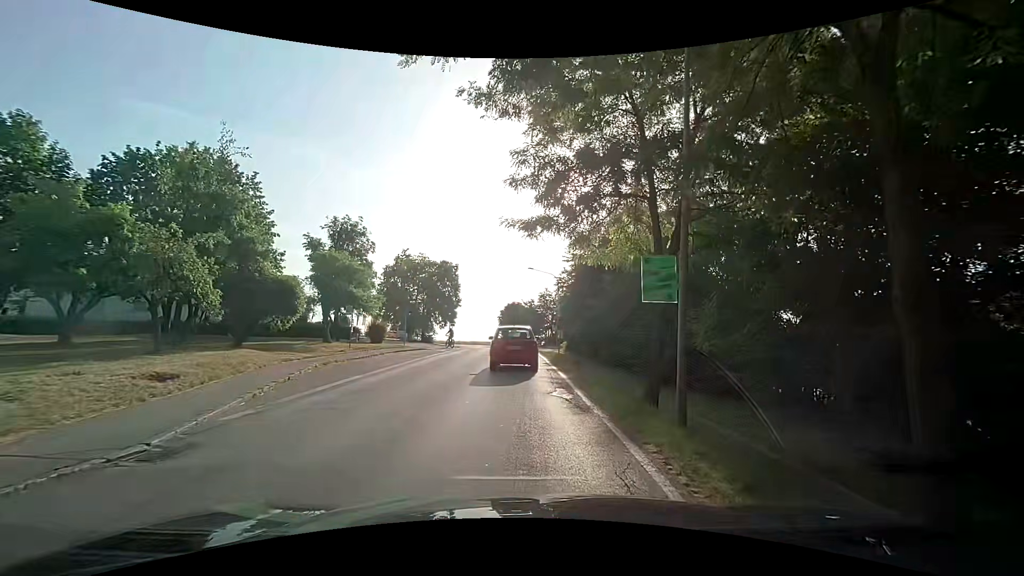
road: secondary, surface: asphalt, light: Day
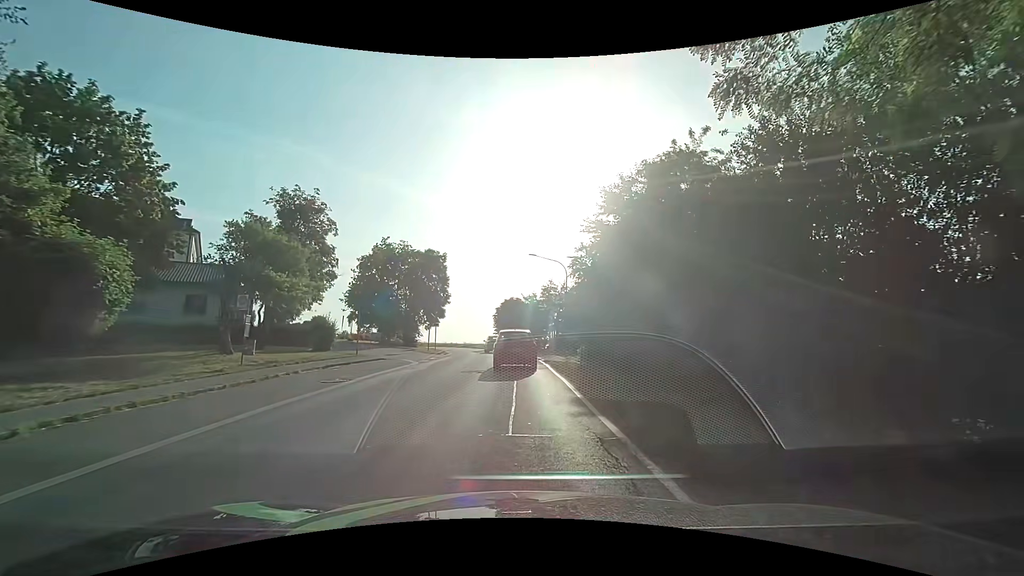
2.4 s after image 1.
(-0.3, +11.3) m; -2°
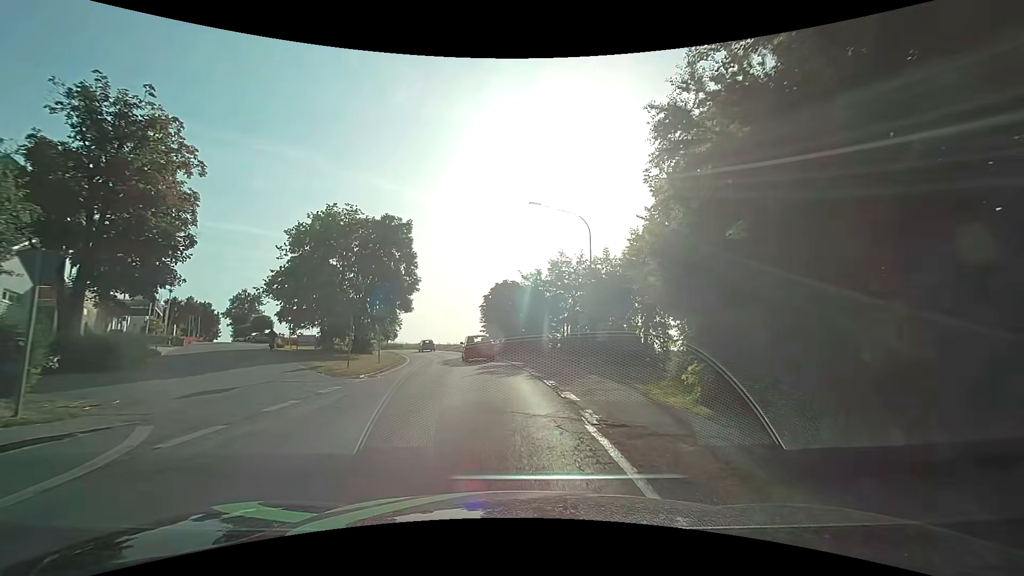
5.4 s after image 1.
(+0.6, +18.9) m; +2°
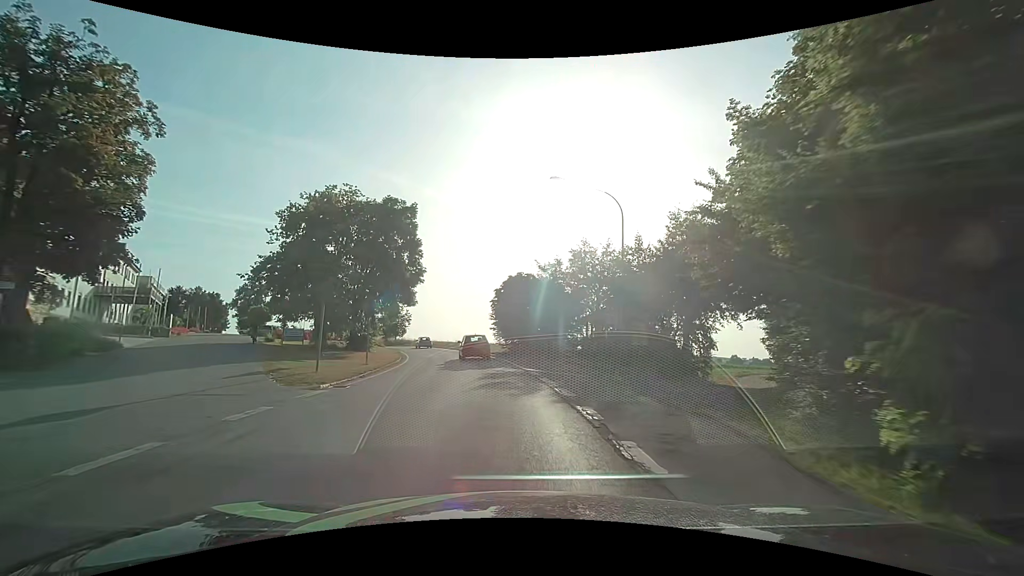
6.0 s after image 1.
(-0.1, +5.0) m; -2°
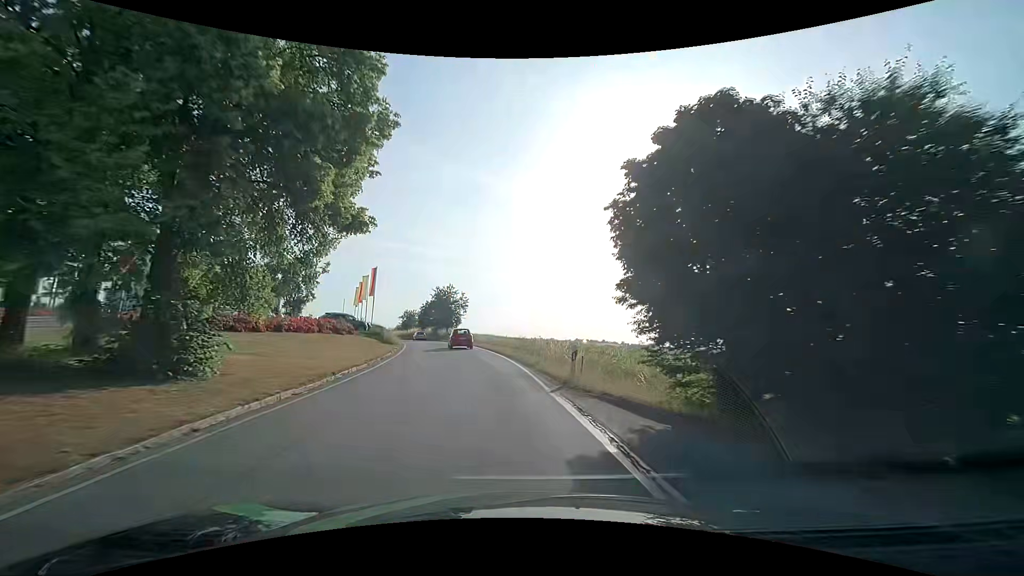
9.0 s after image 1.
(-1.7, +30.4) m; -8°
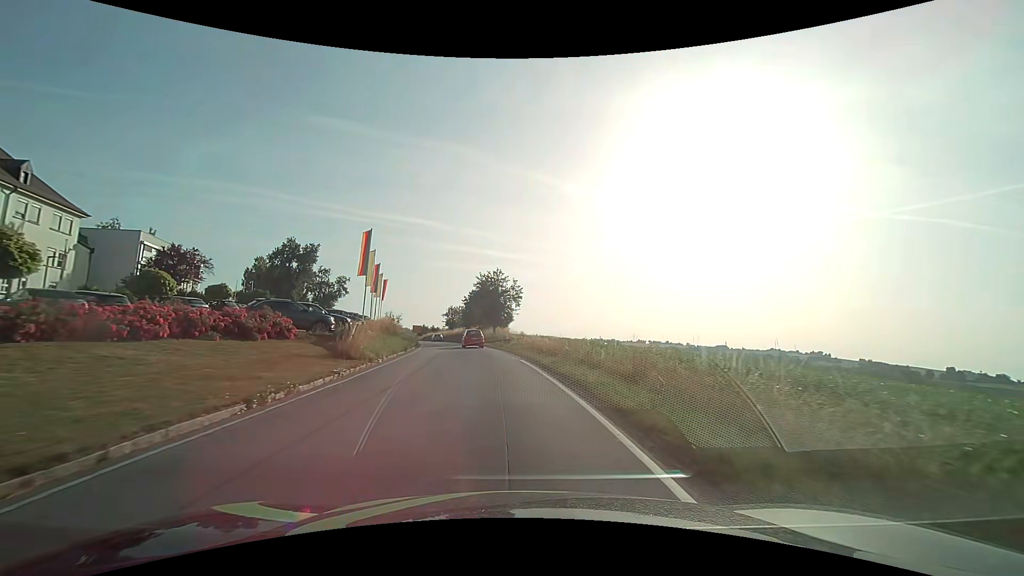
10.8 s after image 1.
(-1.4, +21.0) m; -7°
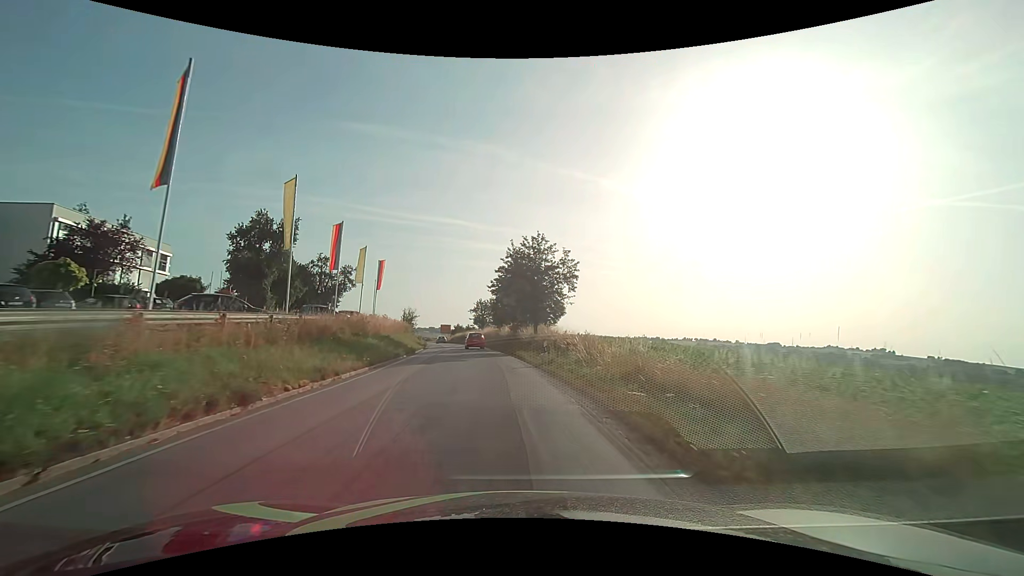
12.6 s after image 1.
(-0.9, +21.9) m; -5°
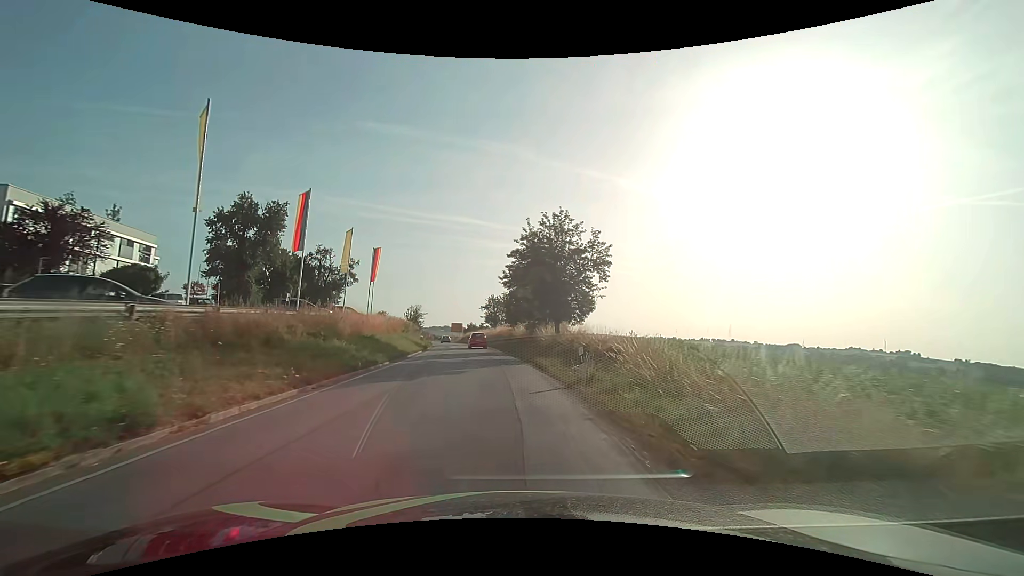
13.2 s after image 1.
(-0.1, +7.4) m; -2°
(0, +10) (-1, +20) (-1, +30) (-2, +40) (-4, +50) (-5, +60) (-6, +70) (-8, +79) (-10, +89) (-13, +99) m
